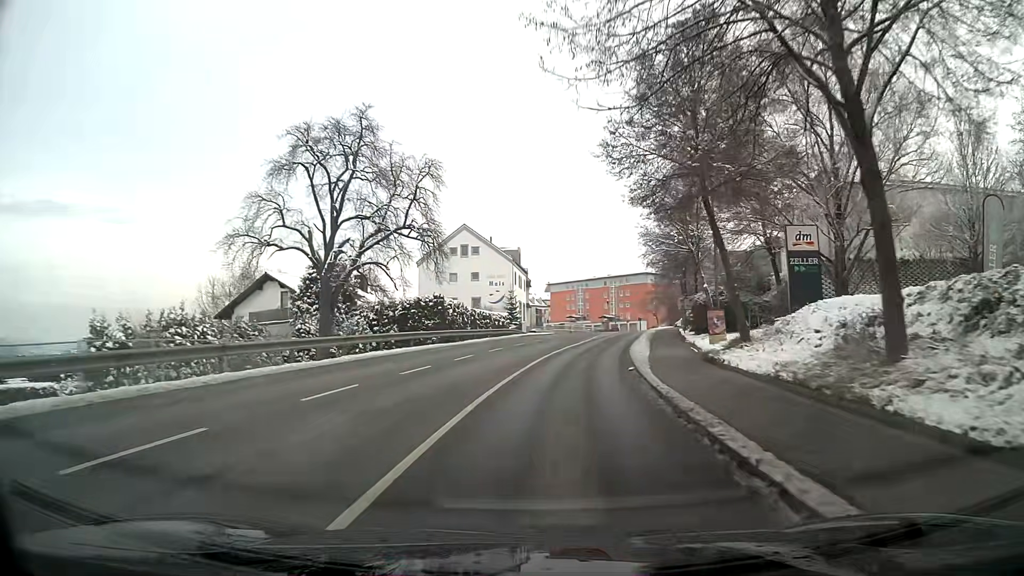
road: tertiary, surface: asphalt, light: Day
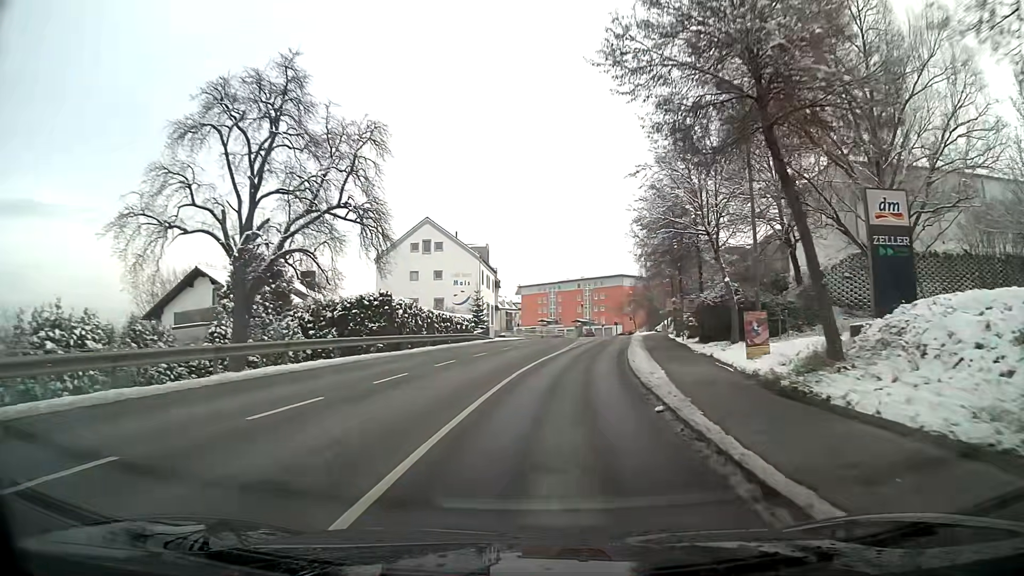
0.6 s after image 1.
(+0.2, +7.8) m; +2°
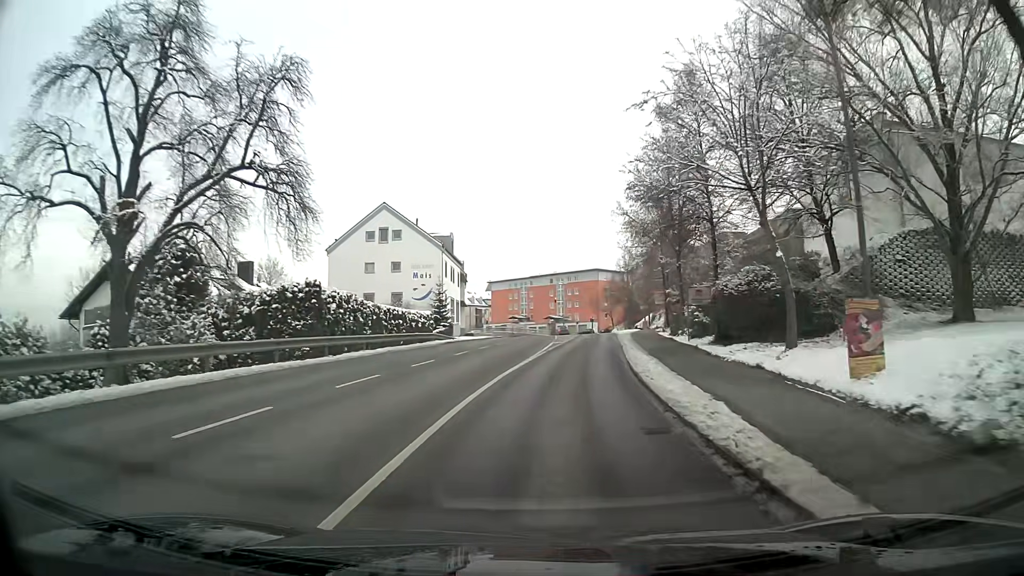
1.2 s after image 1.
(+0.2, +7.7) m; +2°
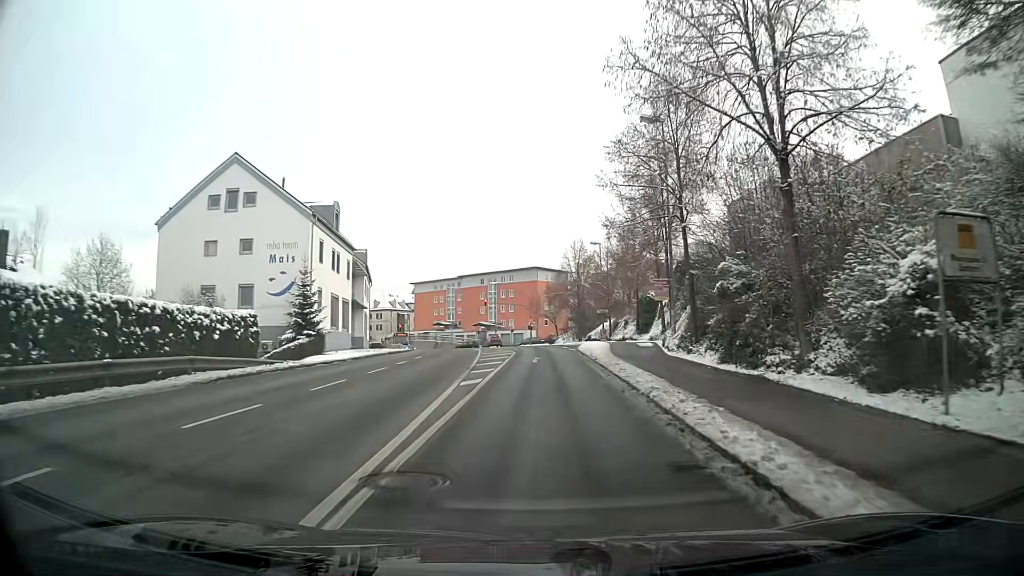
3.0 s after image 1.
(+1.1, +22.4) m; +6°
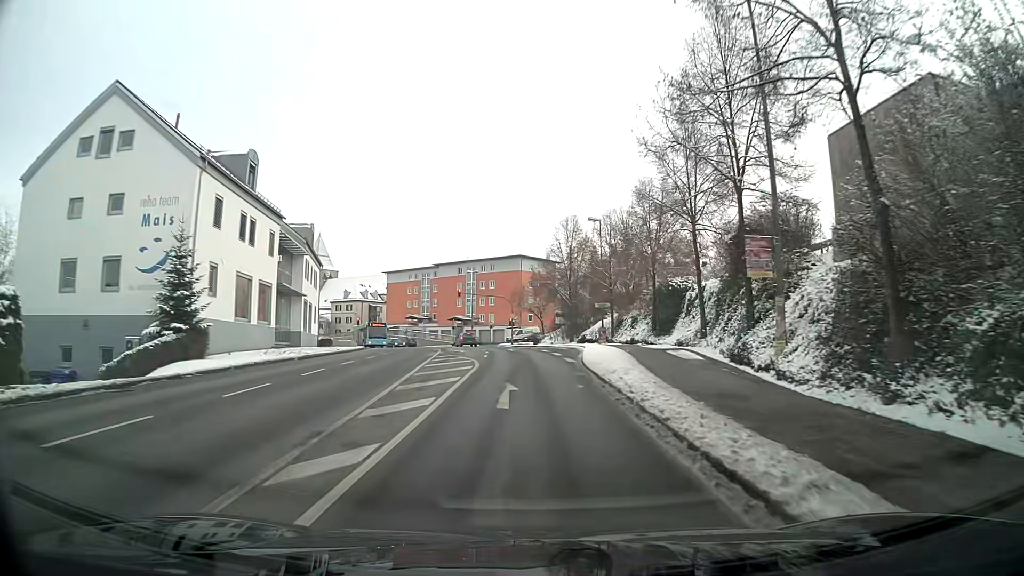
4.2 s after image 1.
(+0.1, +14.1) m; +1°
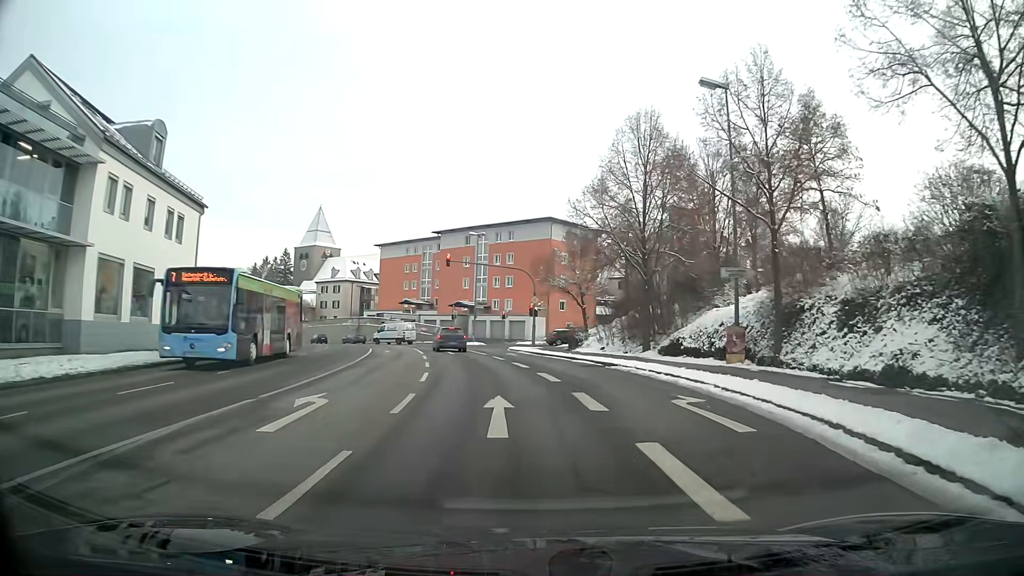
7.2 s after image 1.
(-0.5, +30.7) m; -3°
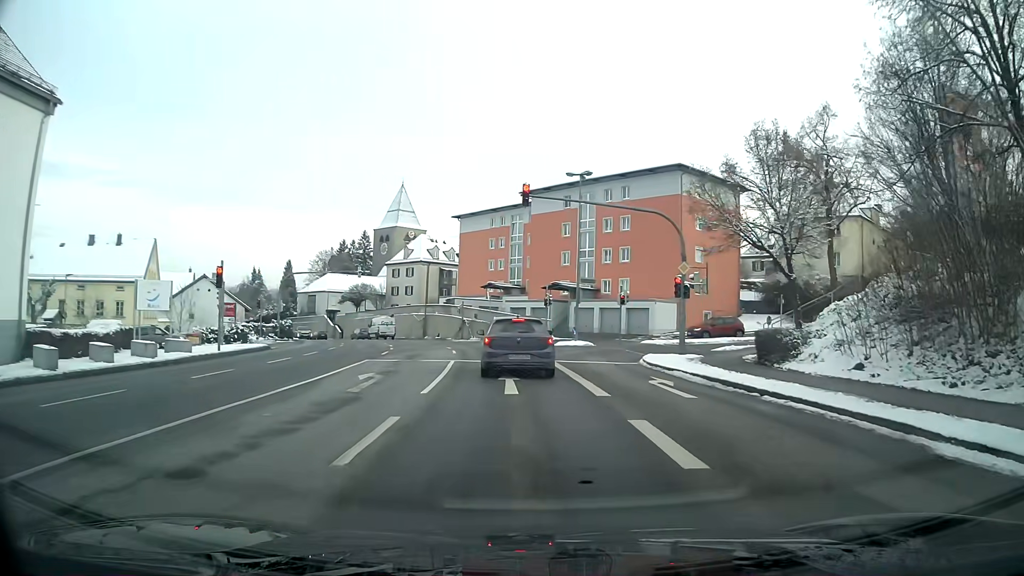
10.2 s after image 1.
(-1.5, +21.8) m; -9°
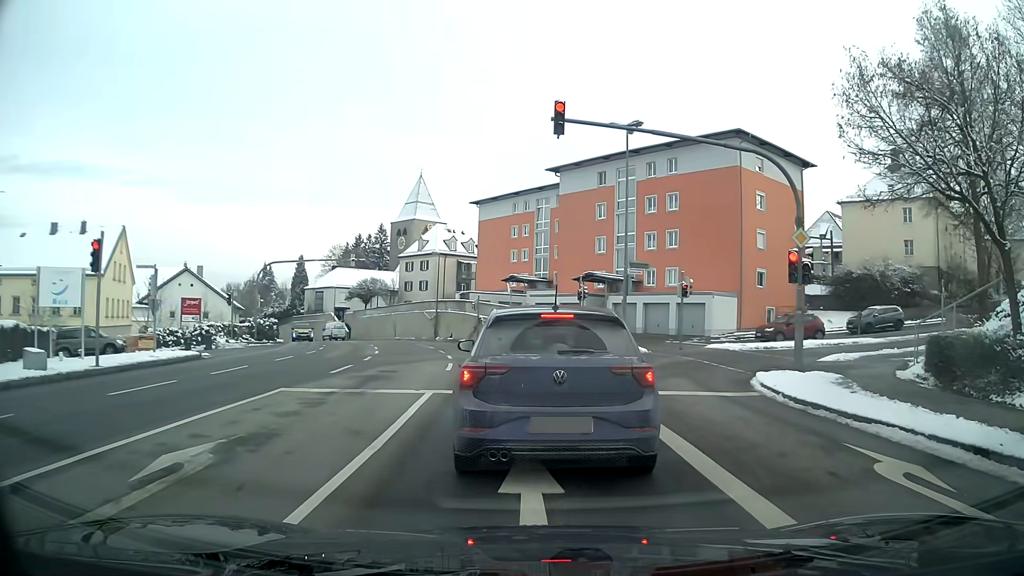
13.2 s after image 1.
(-0.2, +9.5) m; -2°
